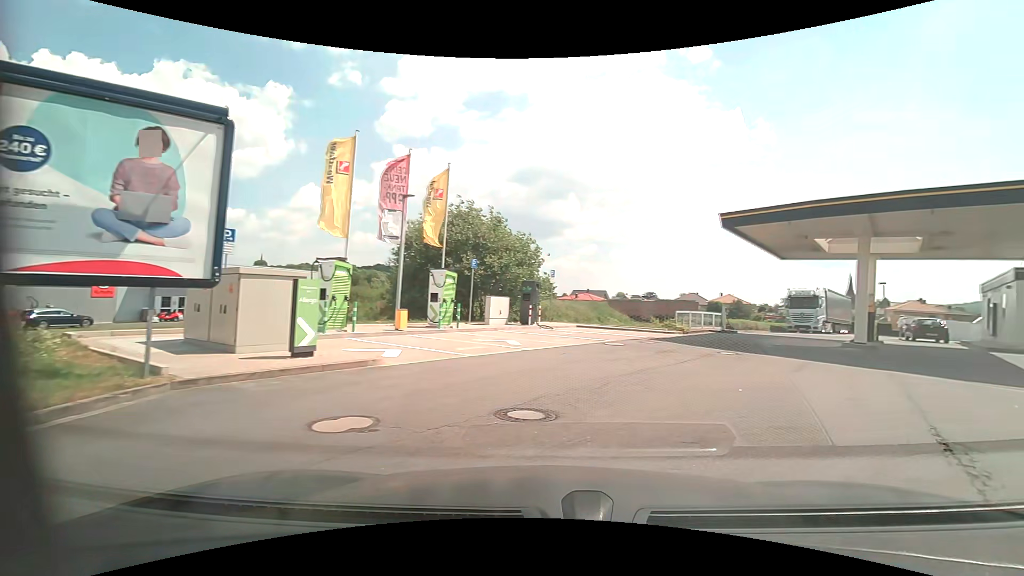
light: Day
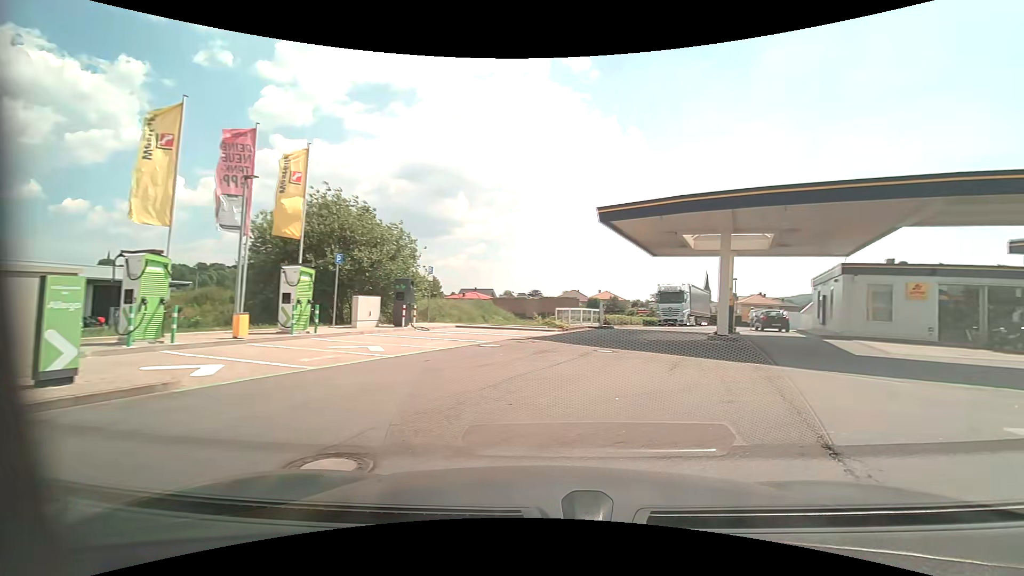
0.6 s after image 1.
(+0.2, +1.8) m; +12°
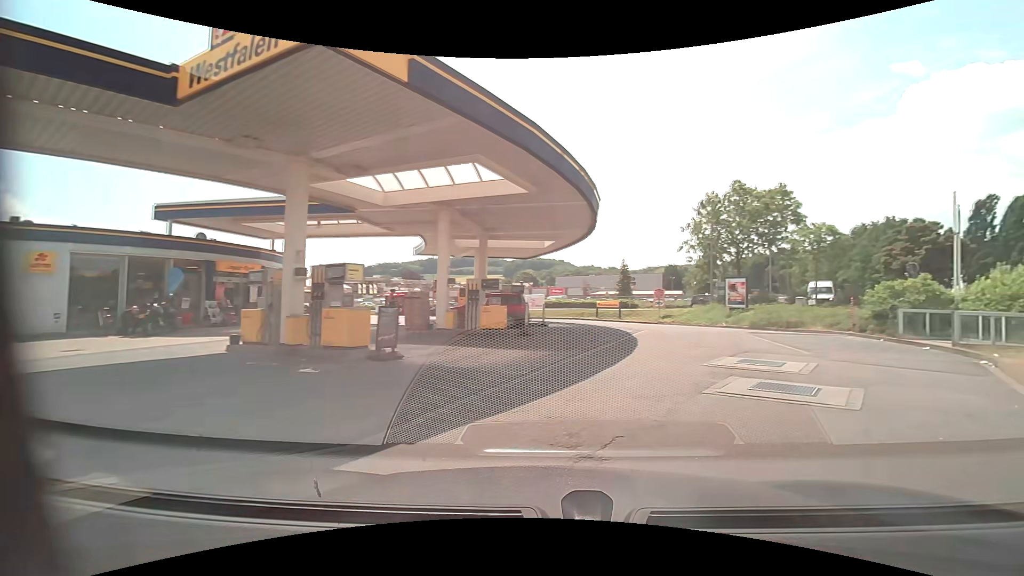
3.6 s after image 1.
(+5.1, +6.8) m; +75°
